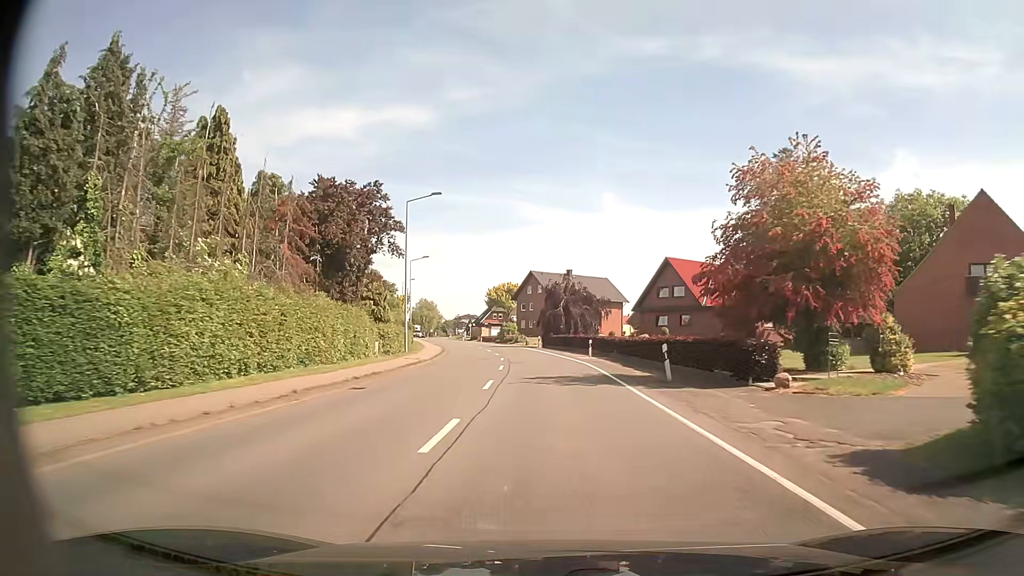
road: secondary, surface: asphalt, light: Day
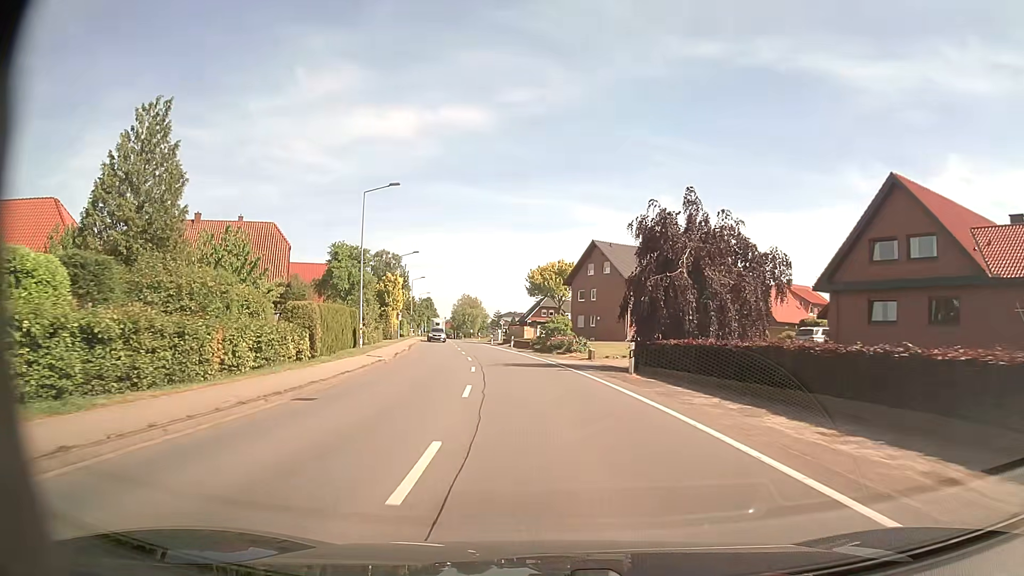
(-1.3, +38.7) m; -4°
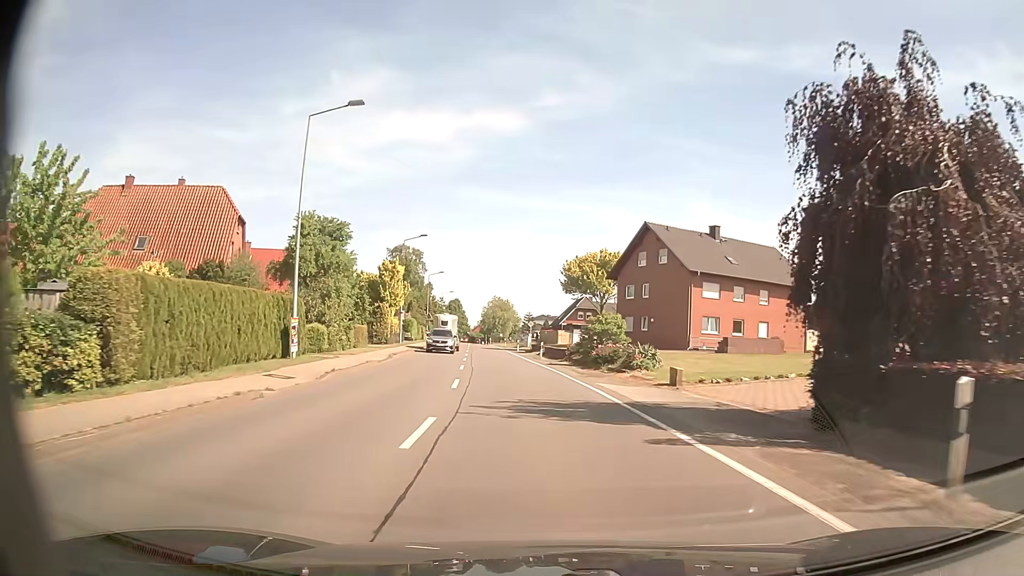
(-0.4, +15.5) m; -3°
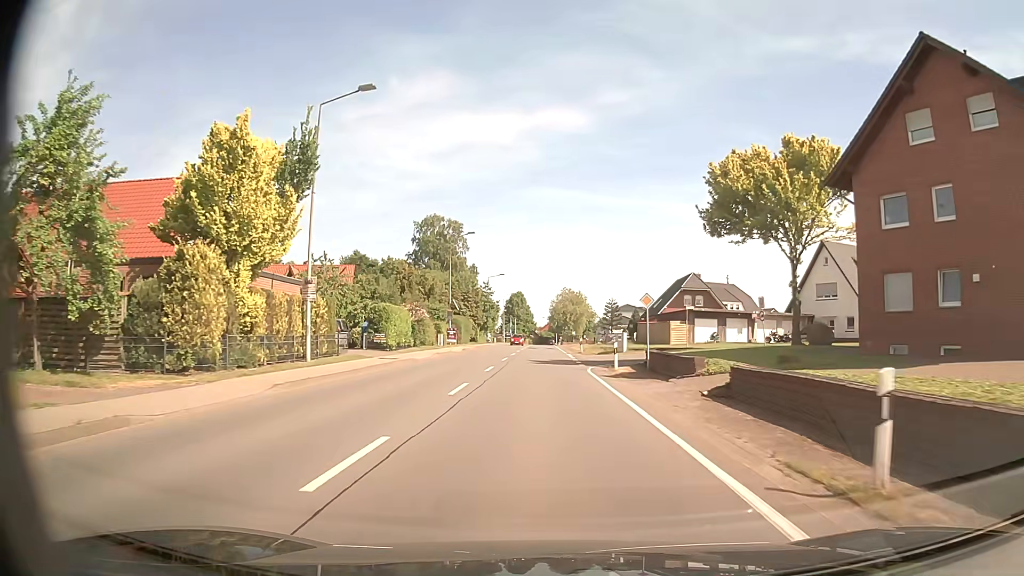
(-2.4, +38.6) m; -6°
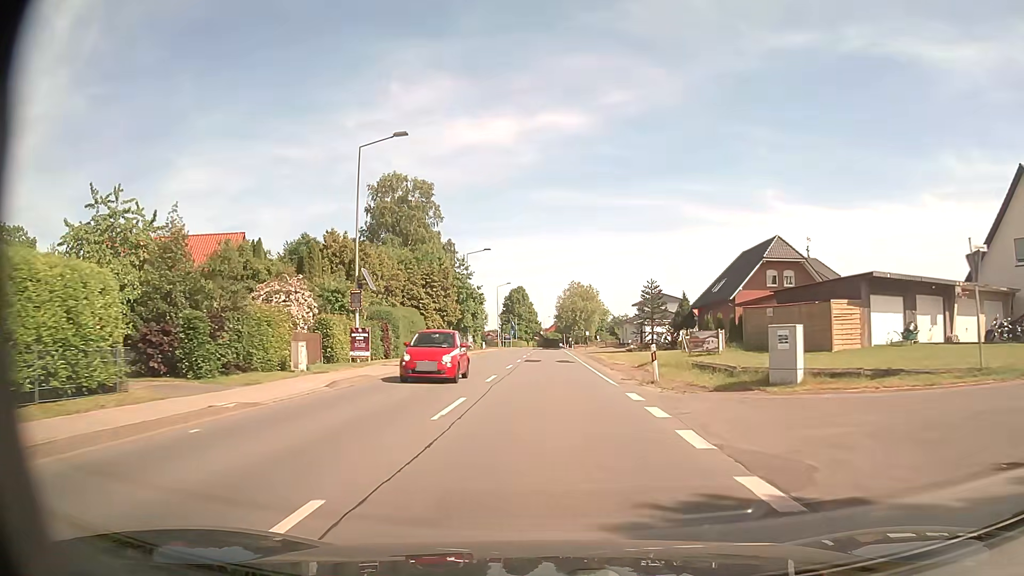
(-0.2, +31.1) m; 0°
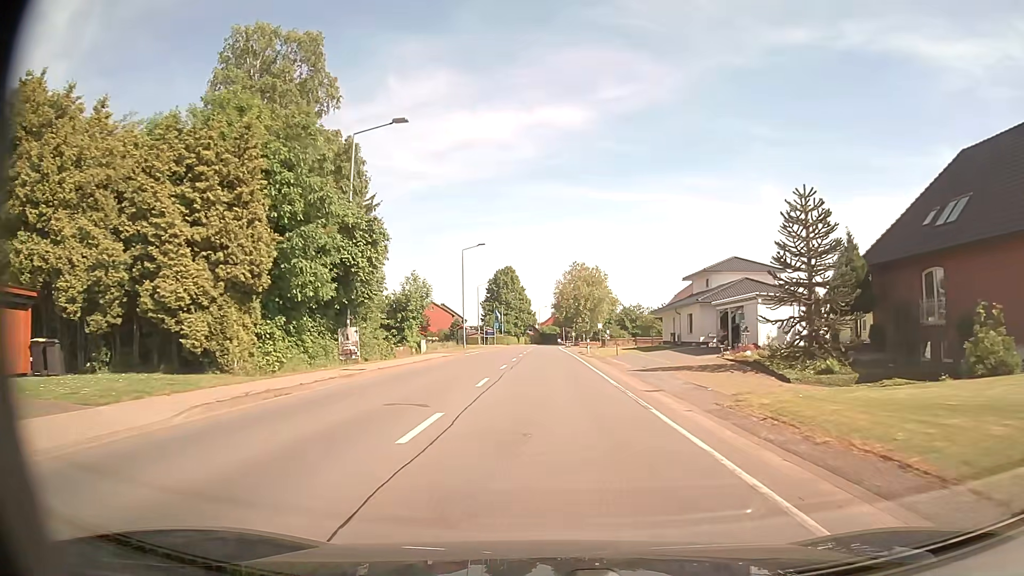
(0.0, +38.9) m; 0°
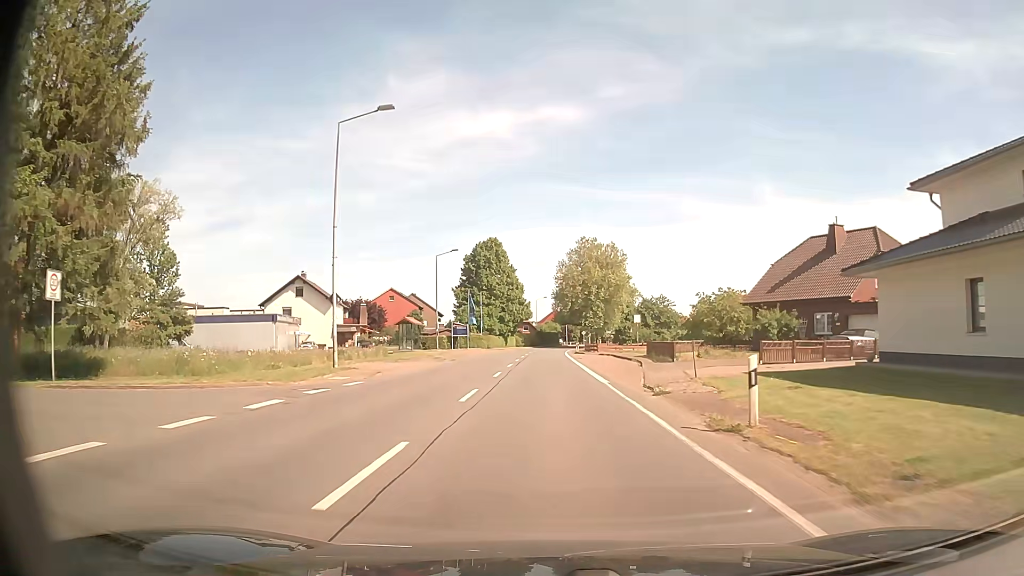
(-0.1, +39.1) m; 0°
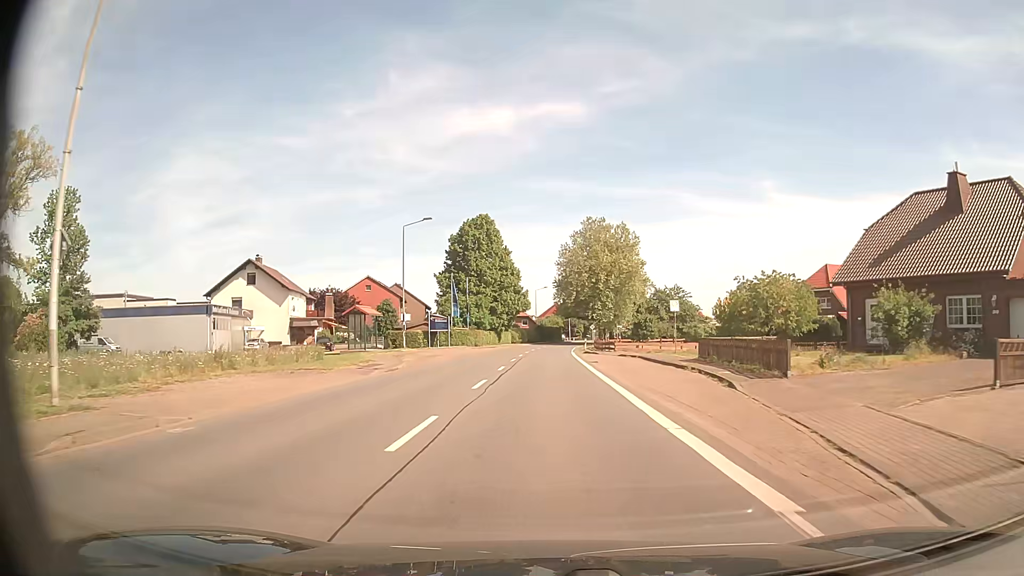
(0.0, +15.7) m; 0°
(0, +10) (0, +20) (0, +30) (0, +40) (0, +50) (0, +60) (+1, +70) (+1, +80) (+2, +90) (+3, +100) m
